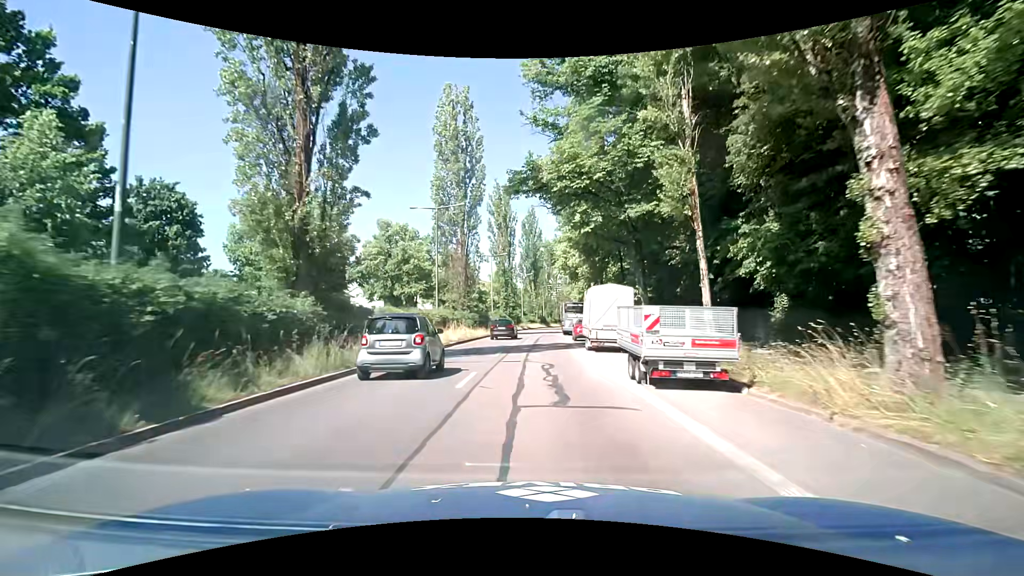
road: secondary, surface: asphalt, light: Day
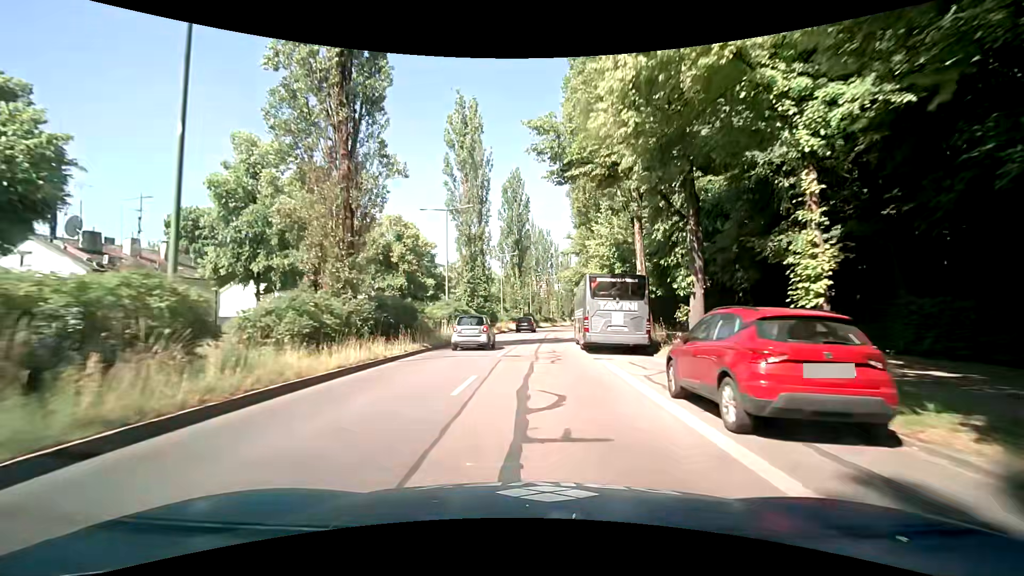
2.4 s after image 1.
(+0.3, +28.3) m; +1°
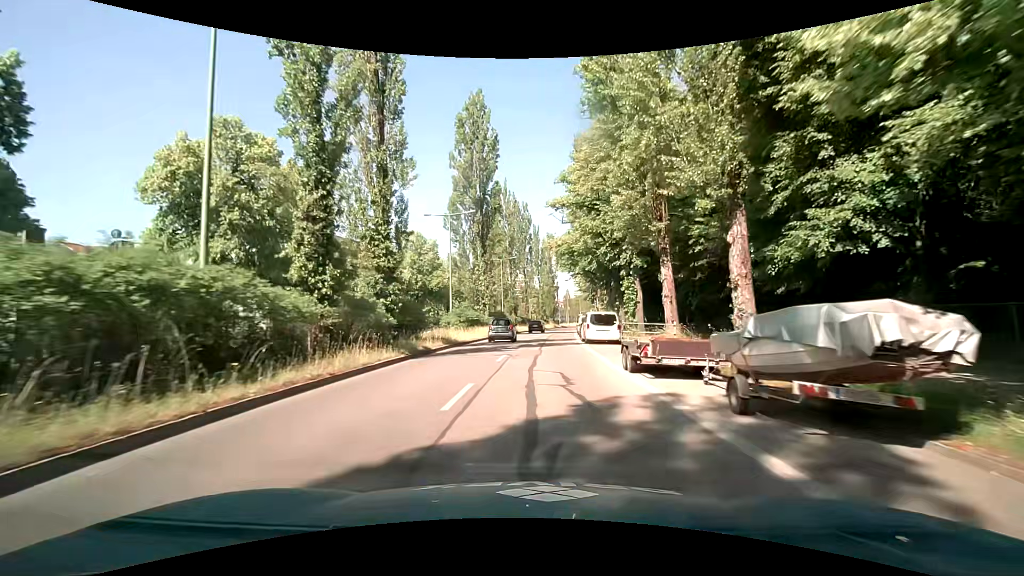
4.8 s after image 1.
(+1.0, +28.5) m; +3°
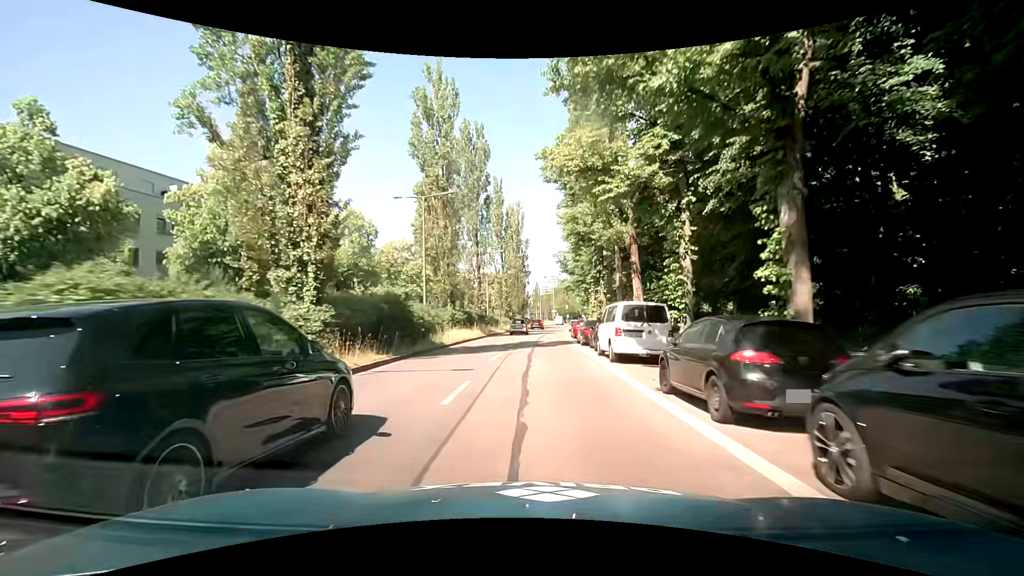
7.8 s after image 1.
(+1.0, +35.5) m; +3°
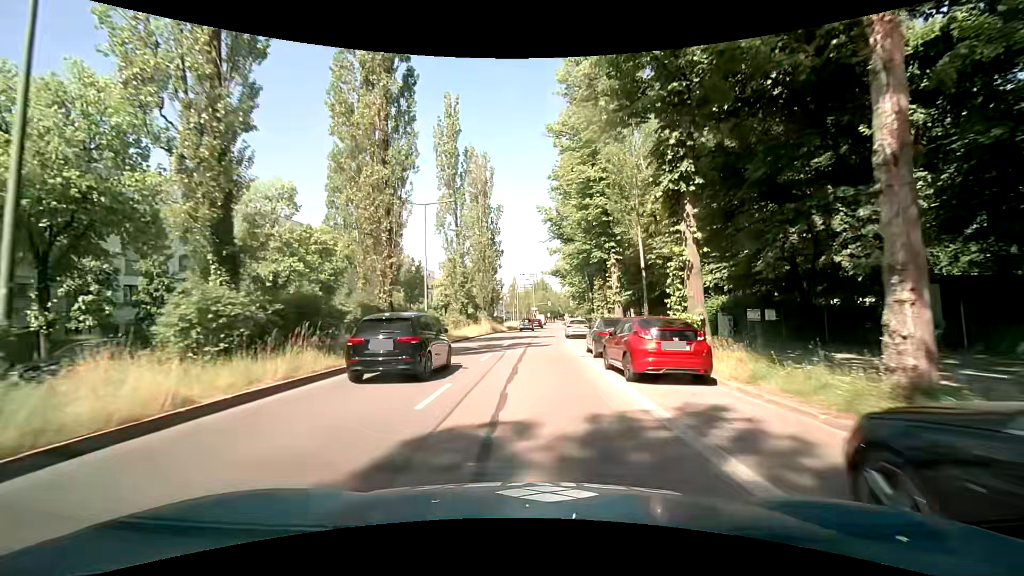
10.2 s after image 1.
(+0.7, +27.3) m; +4°
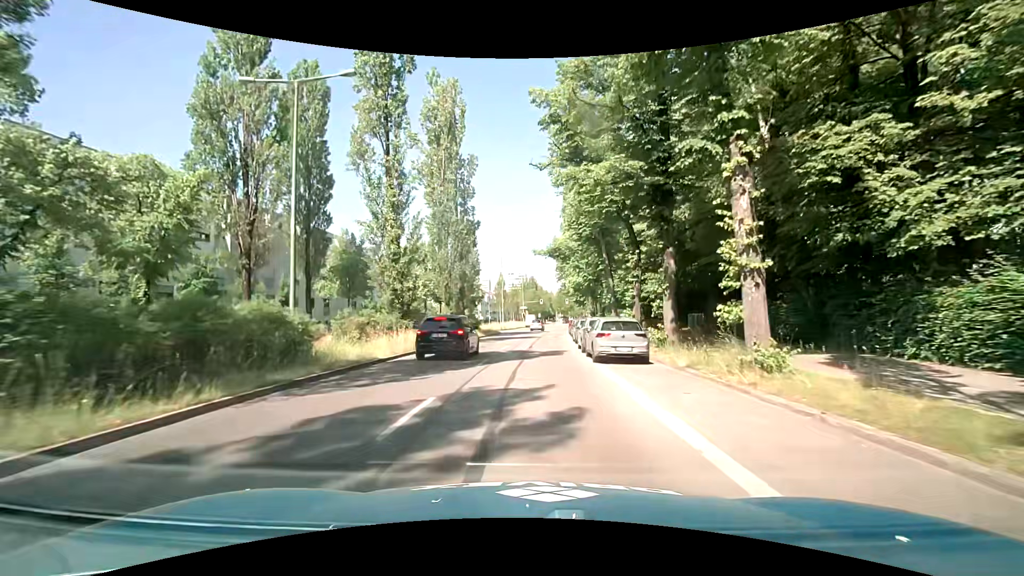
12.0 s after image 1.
(-0.2, +20.0) m; +1°
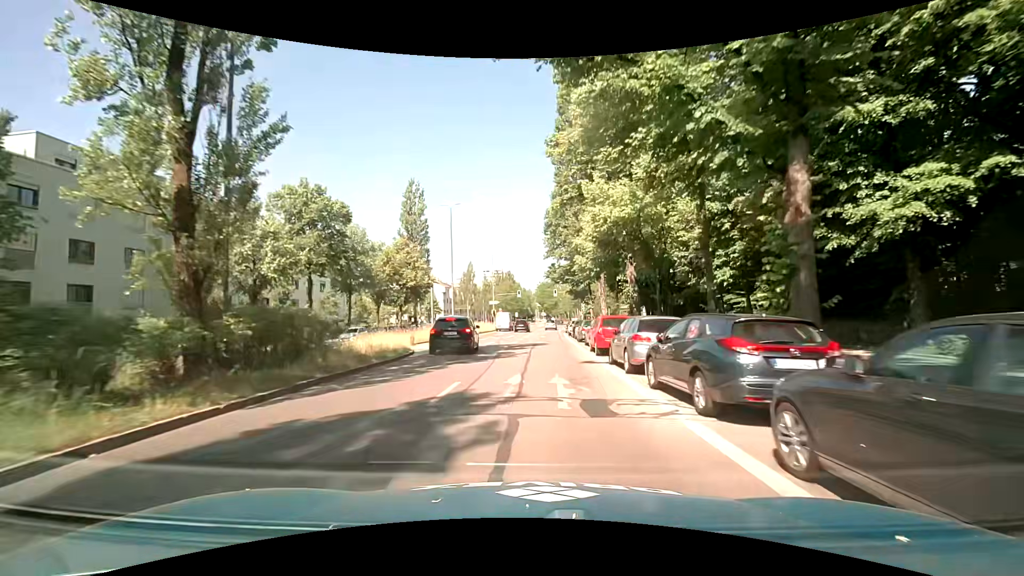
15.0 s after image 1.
(+0.2, +33.8) m; +4°
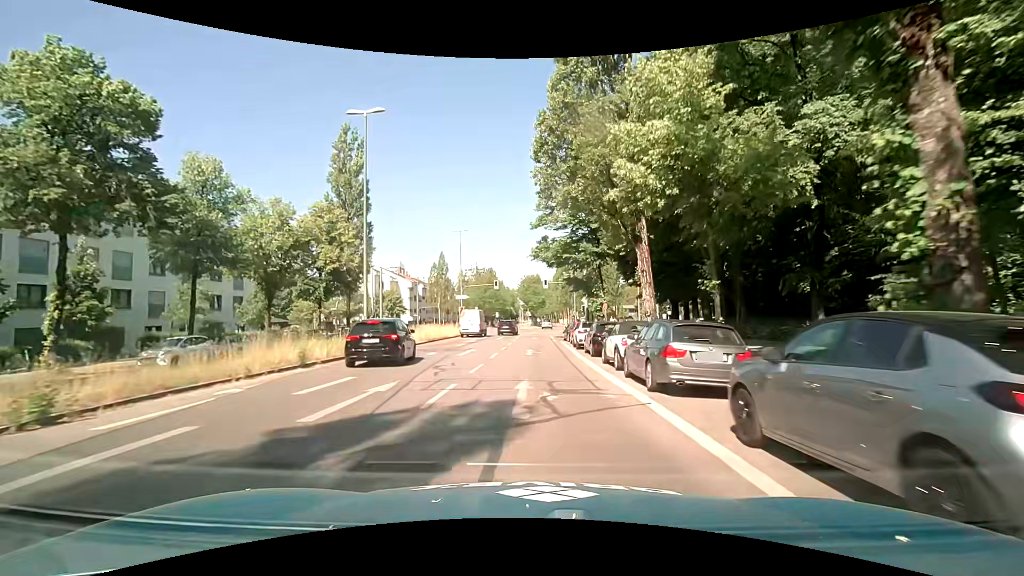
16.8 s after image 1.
(-0.5, +21.1) m; -1°
(0, +10) (0, +20) (0, +30) (+1, +40) (+1, +50) (+2, +60) (+3, +70) (+4, +80) (+5, +90) (+5, +100) m
